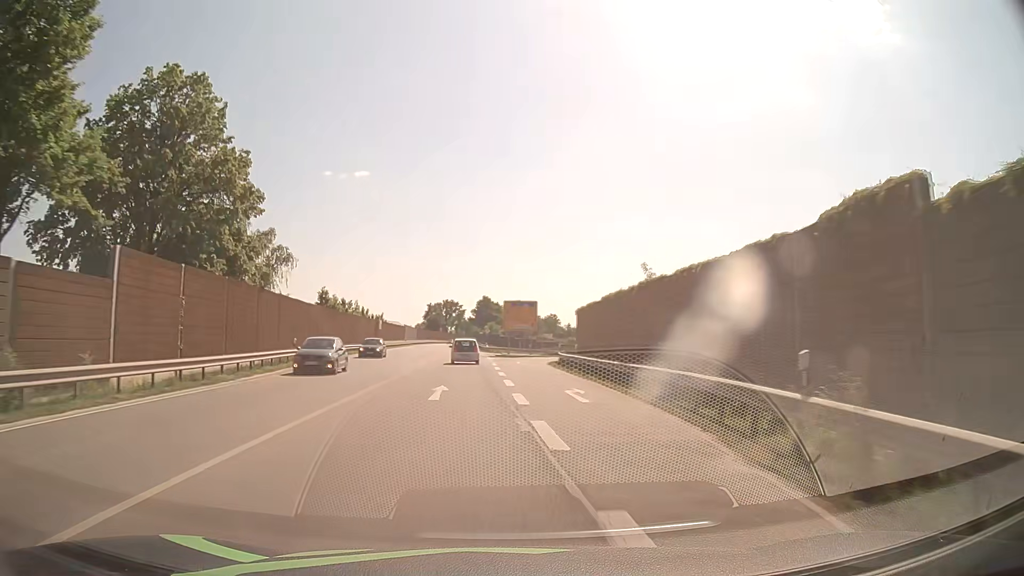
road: primary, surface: asphalt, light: Day
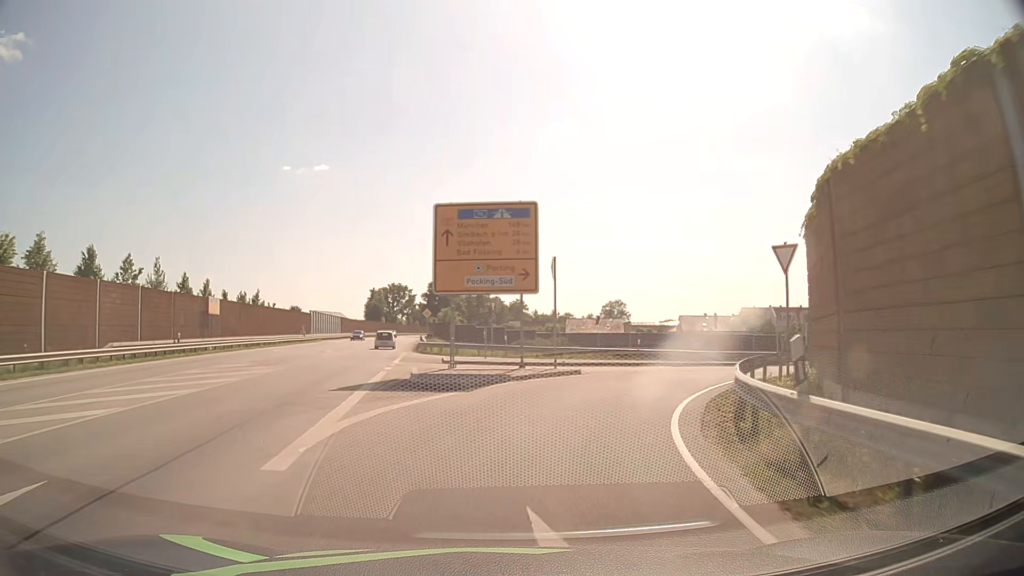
(+0.6, +43.1) m; +2°
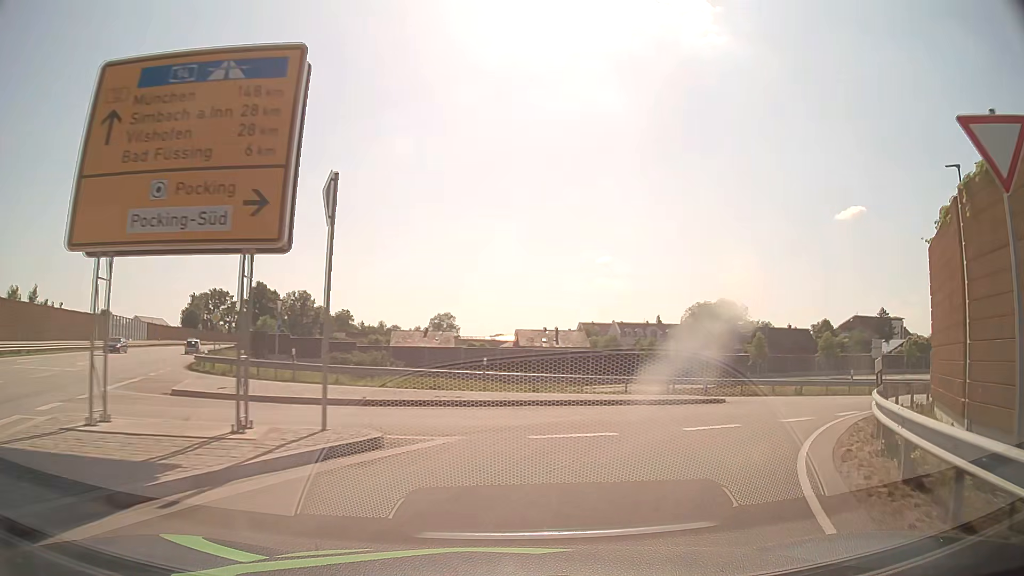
(+1.2, +12.0) m; +13°
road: unclassified
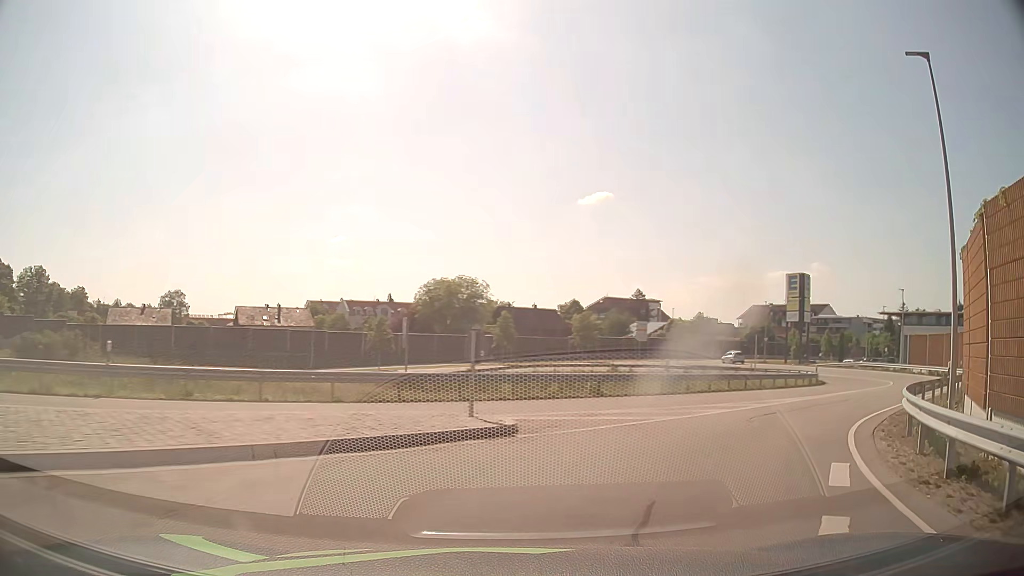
(+2.0, +10.7) m; +22°
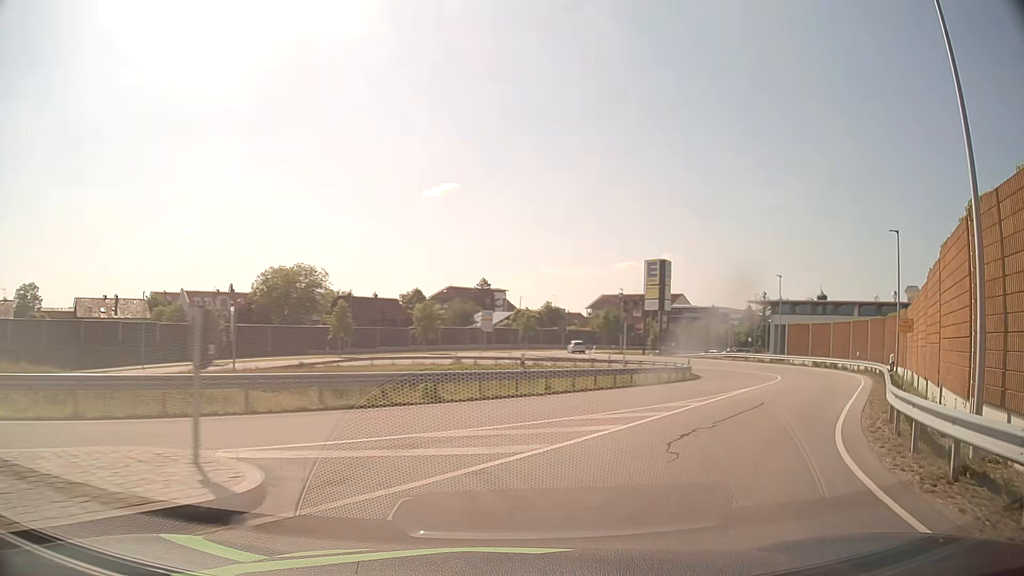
(+0.6, +5.4) m; +13°
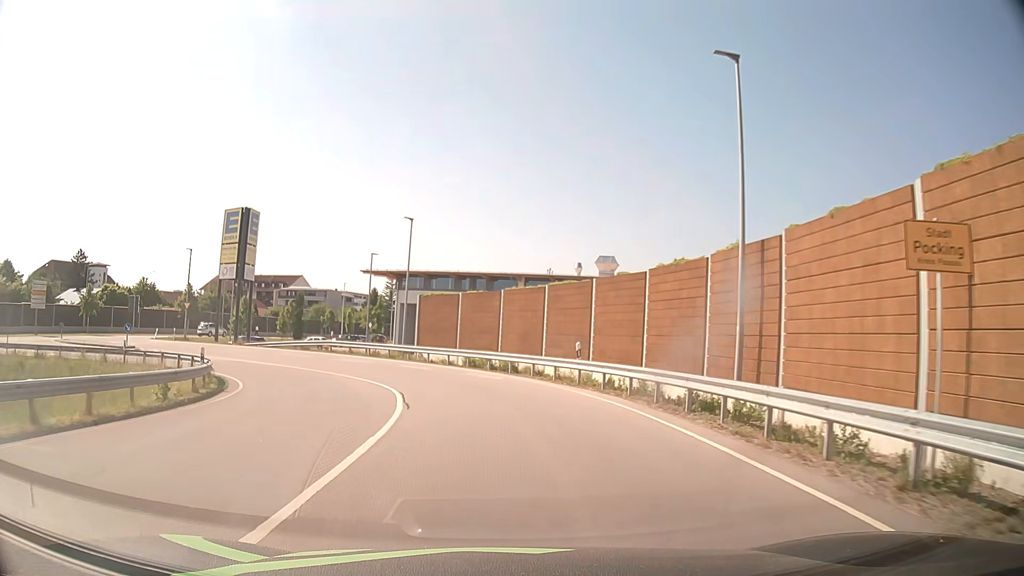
(+9.4, +22.4) m; +34°
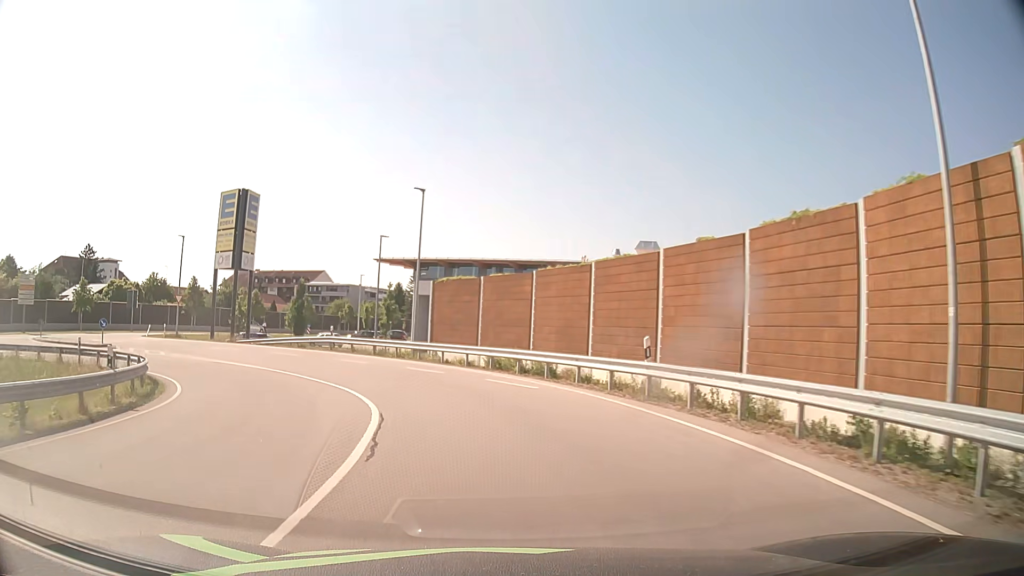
(-0.1, +6.7) m; -2°
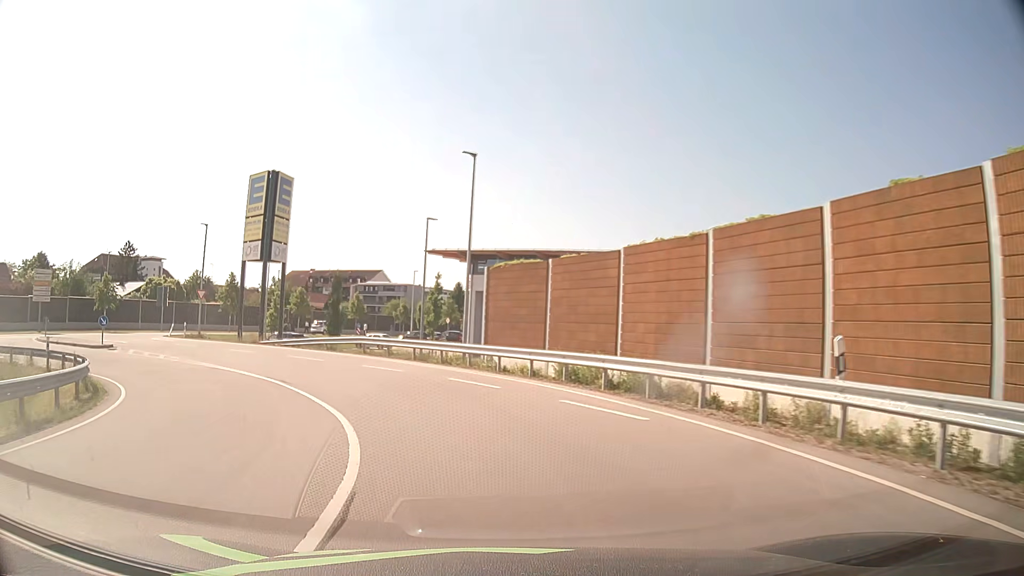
(-0.2, +6.5) m; -5°
